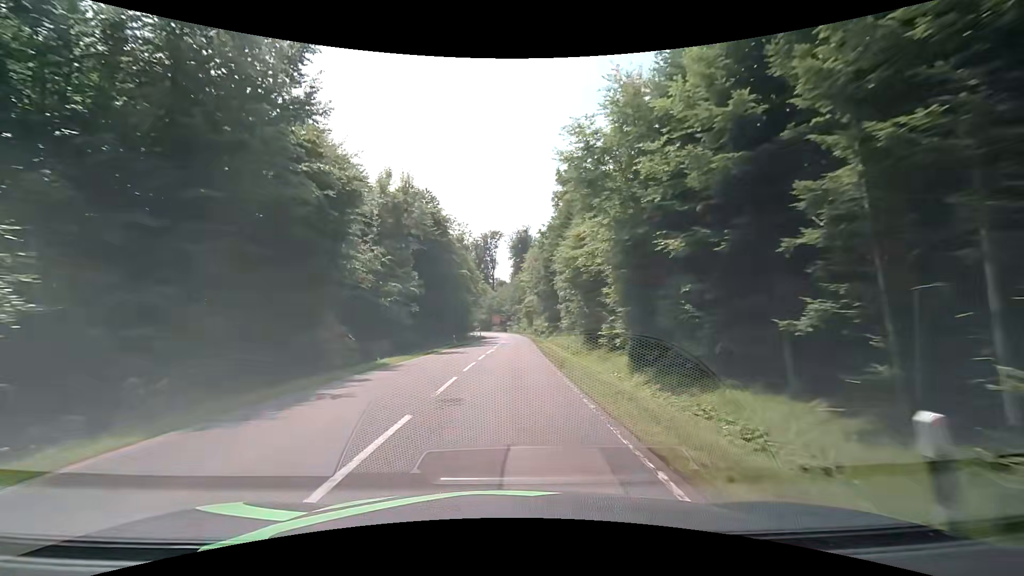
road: secondary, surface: asphalt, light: Day
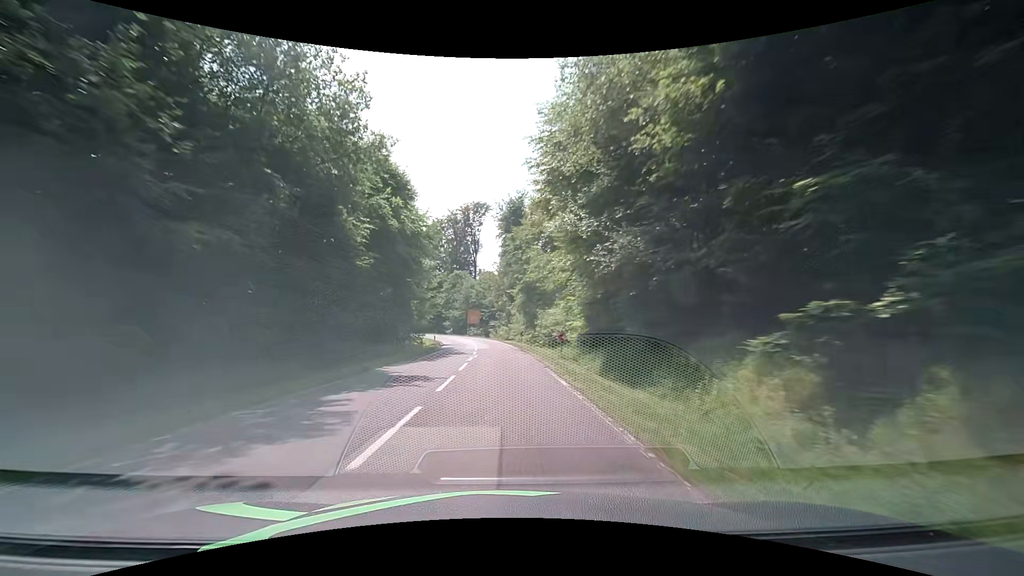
(+0.6, +49.0) m; +1°
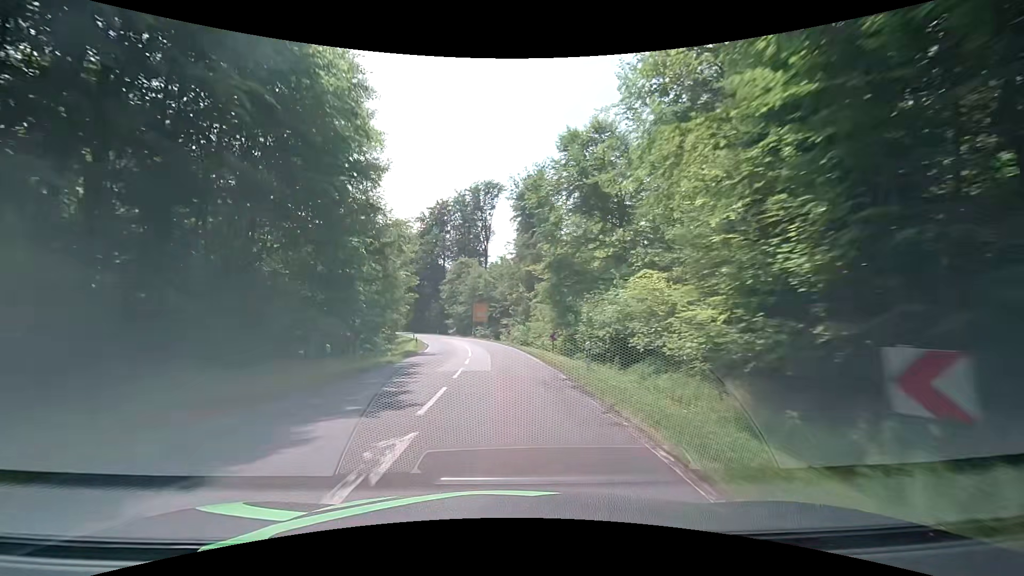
(-0.2, +21.8) m; -1°
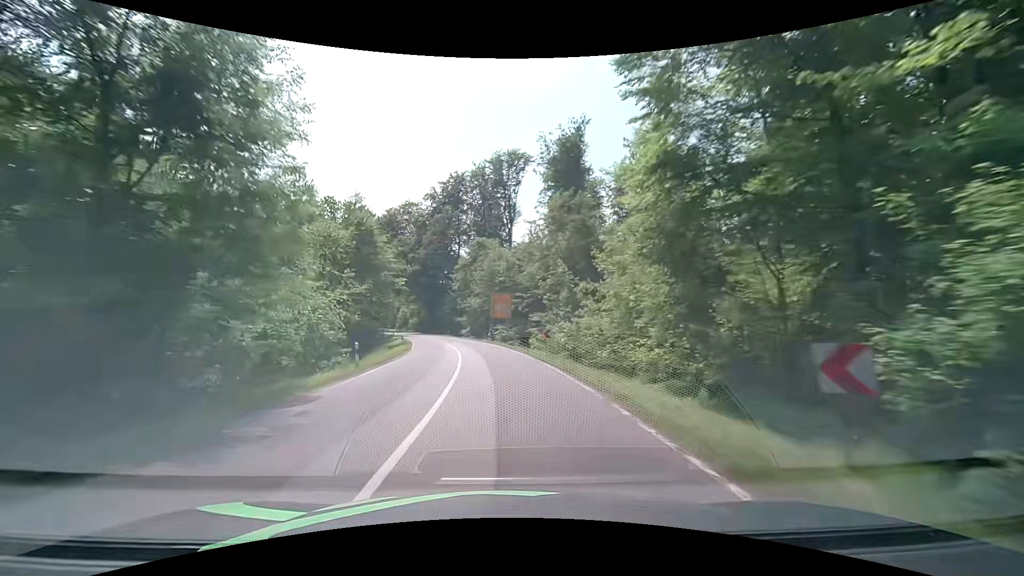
(-0.5, +22.7) m; -3°
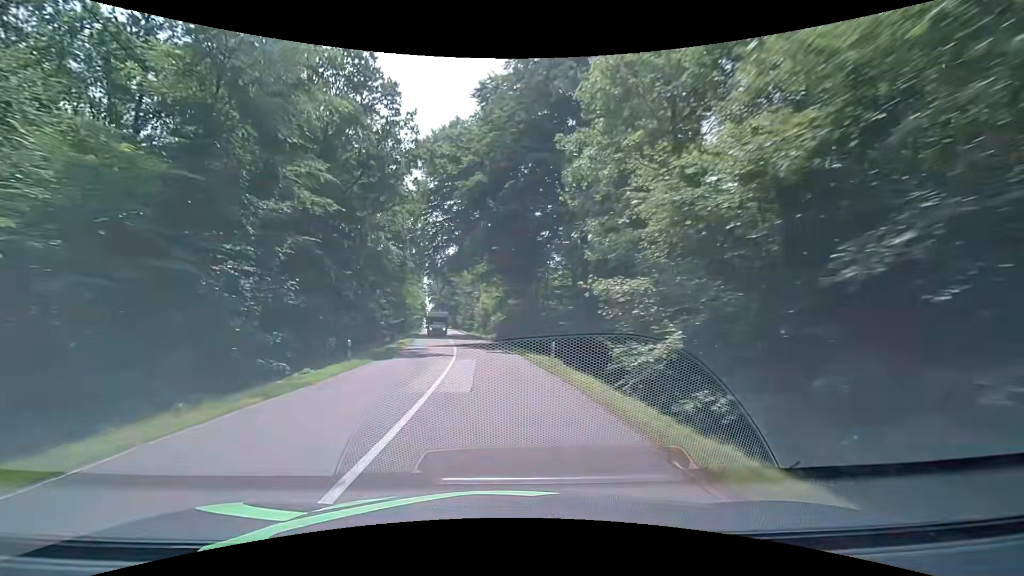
(-6.5, +58.6) m; -13°
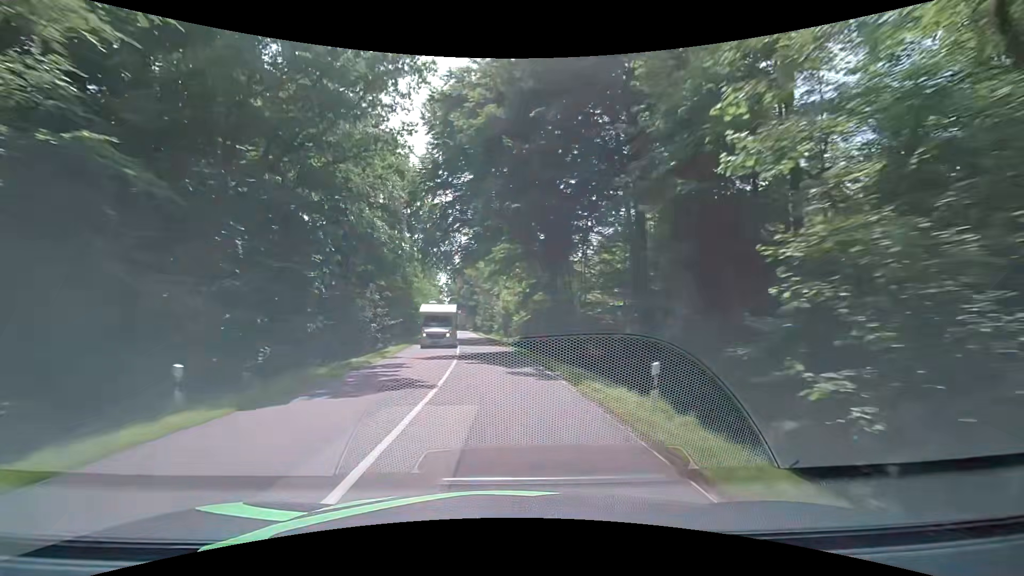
(-0.3, +12.1) m; -3°
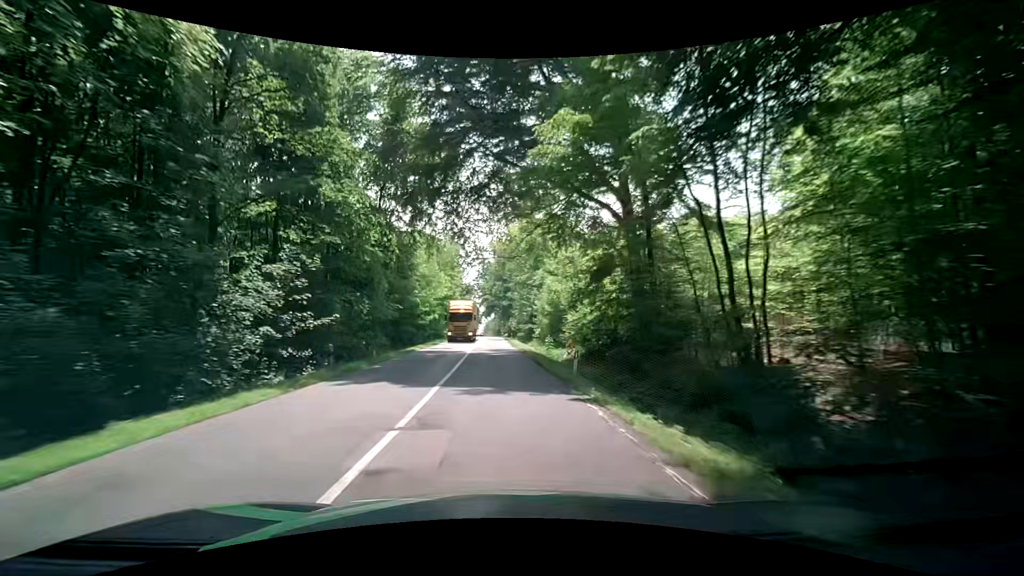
(-0.9, +24.3) m; -4°
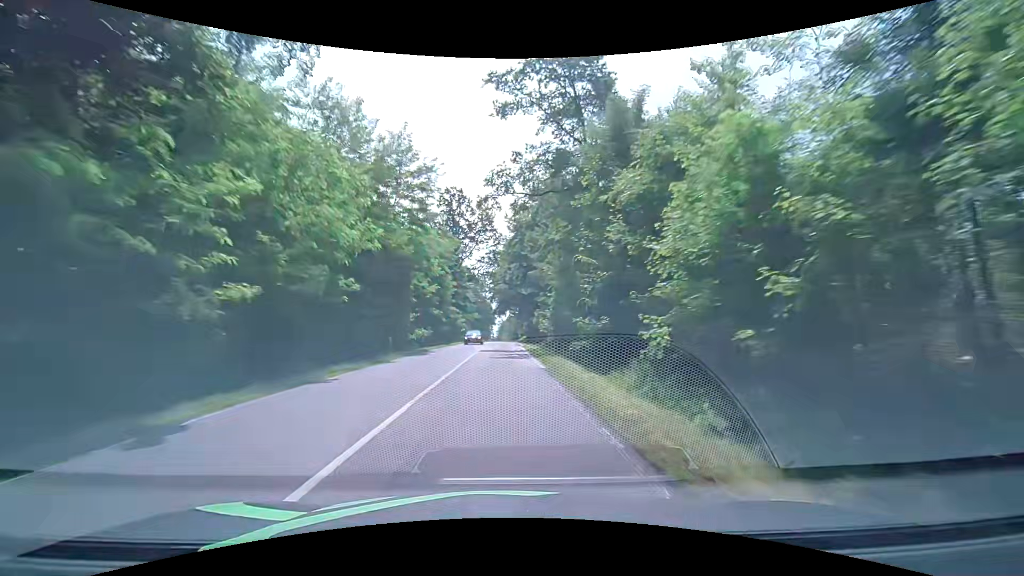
(-0.6, +36.7) m; -3°
(0, +10) (0, +20) (0, +30) (0, +40) (0, +50) (0, +60) (0, +70) (+1, +80) (+1, +90) (+1, +100) m
